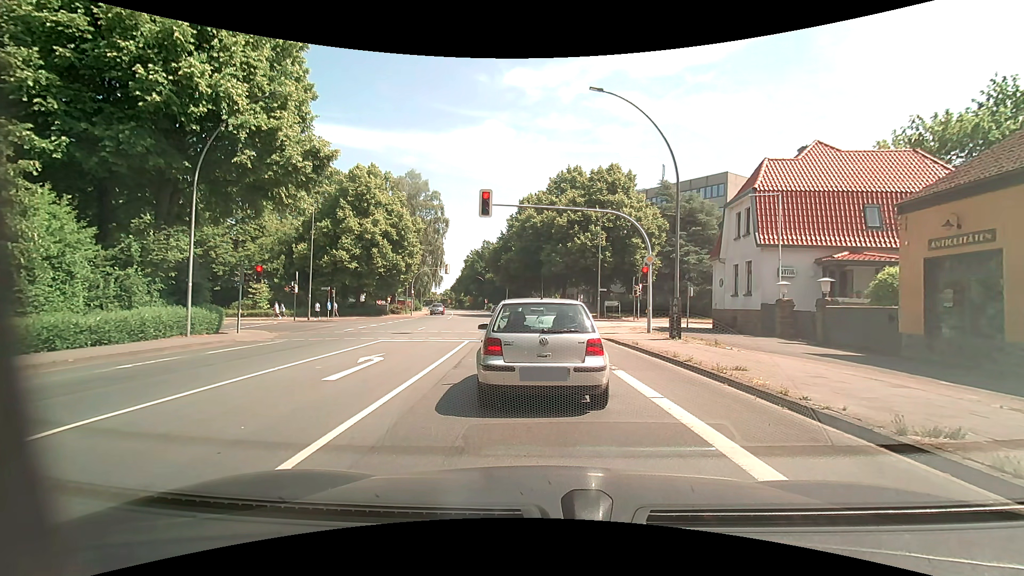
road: primary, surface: asphalt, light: Day
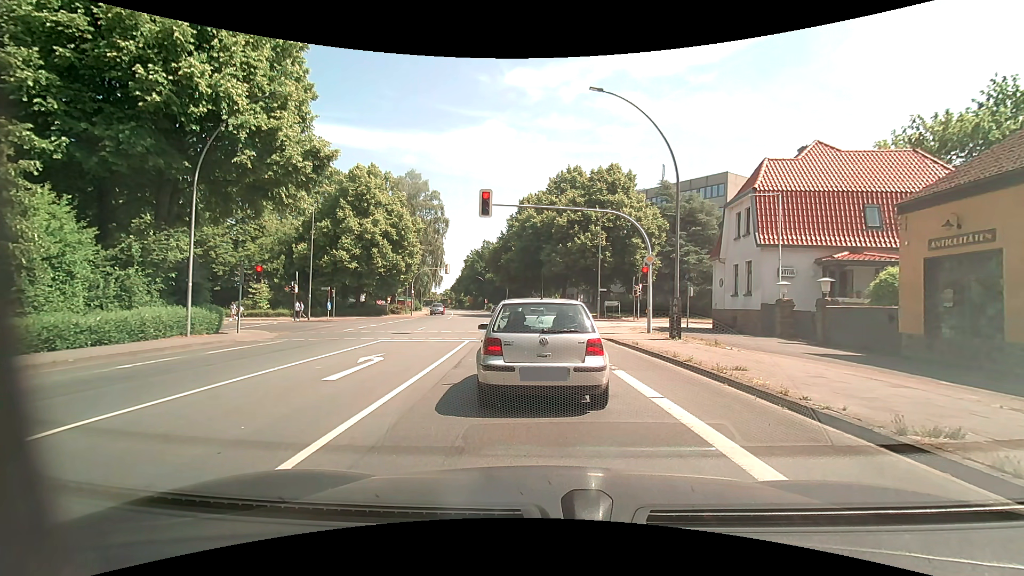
(0.0, 0.0) m; 0°
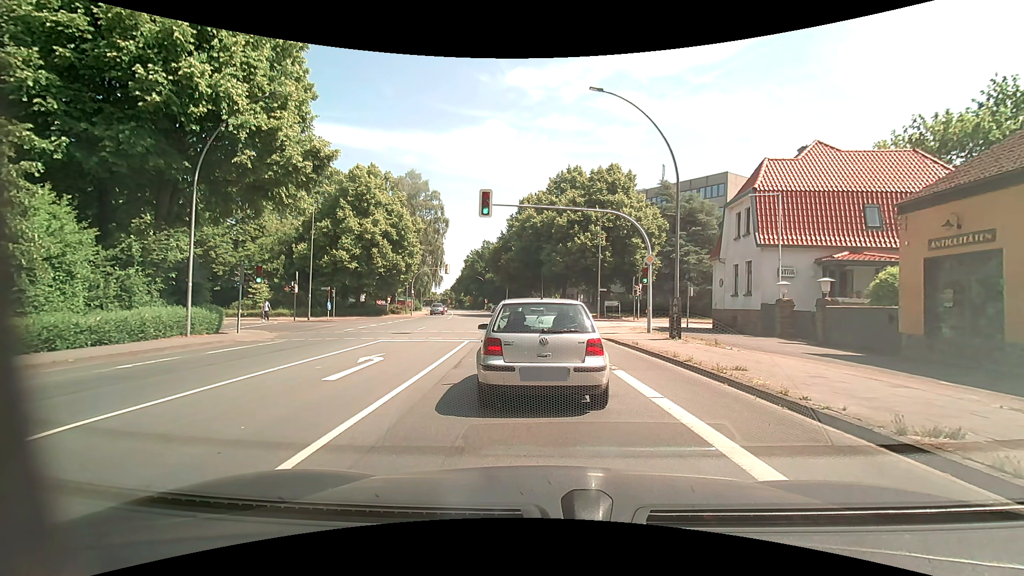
(0.0, 0.0) m; 0°
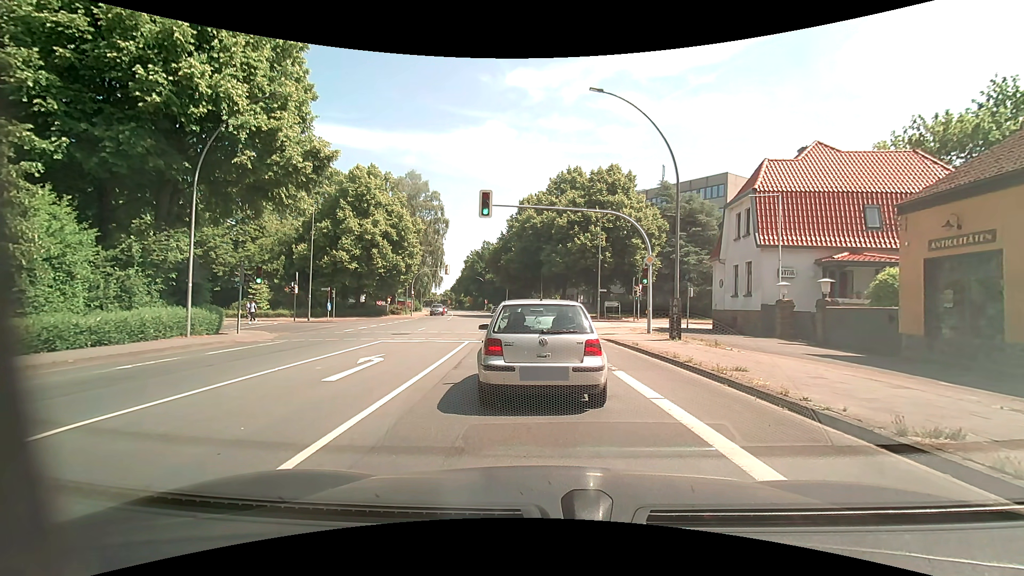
(0.0, 0.0) m; 0°
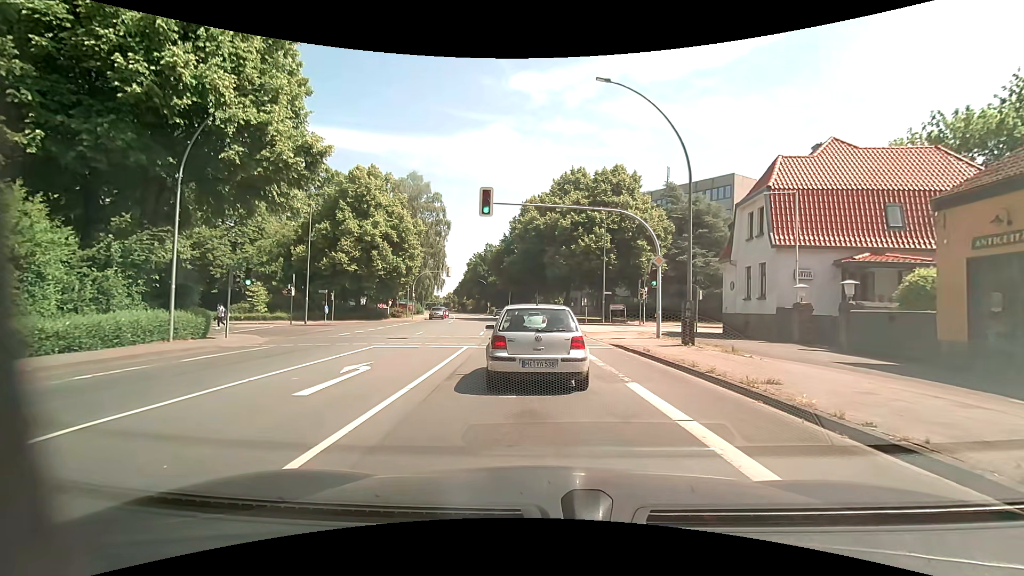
(0.0, +1.3) m; 0°
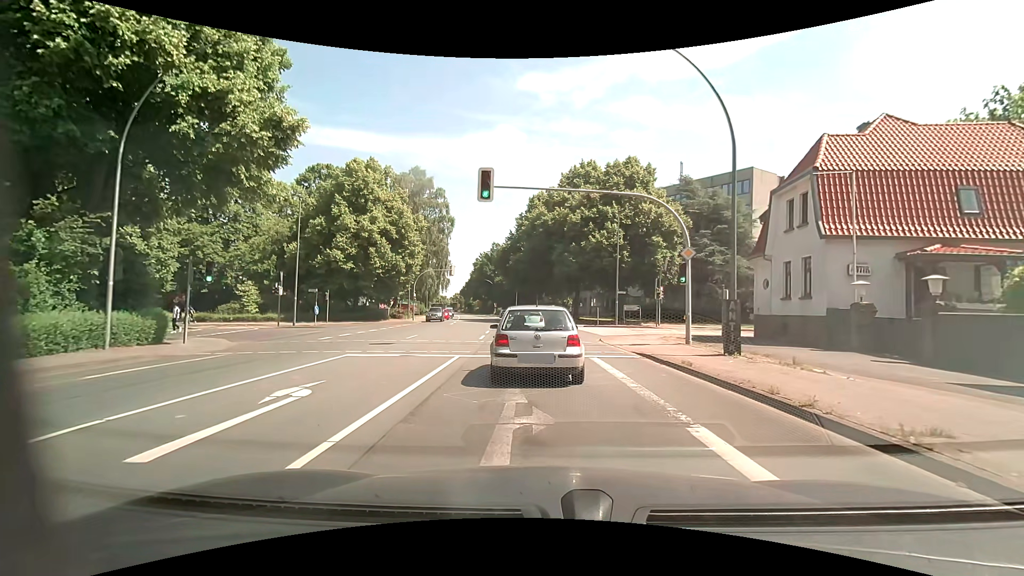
(-0.2, +3.6) m; -3°
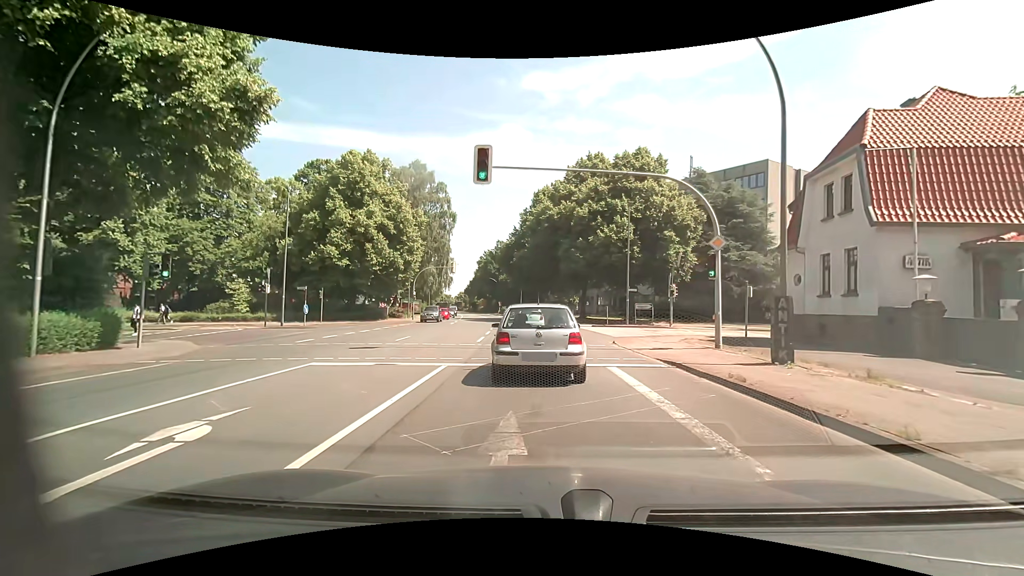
(0.0, +2.8) m; -1°
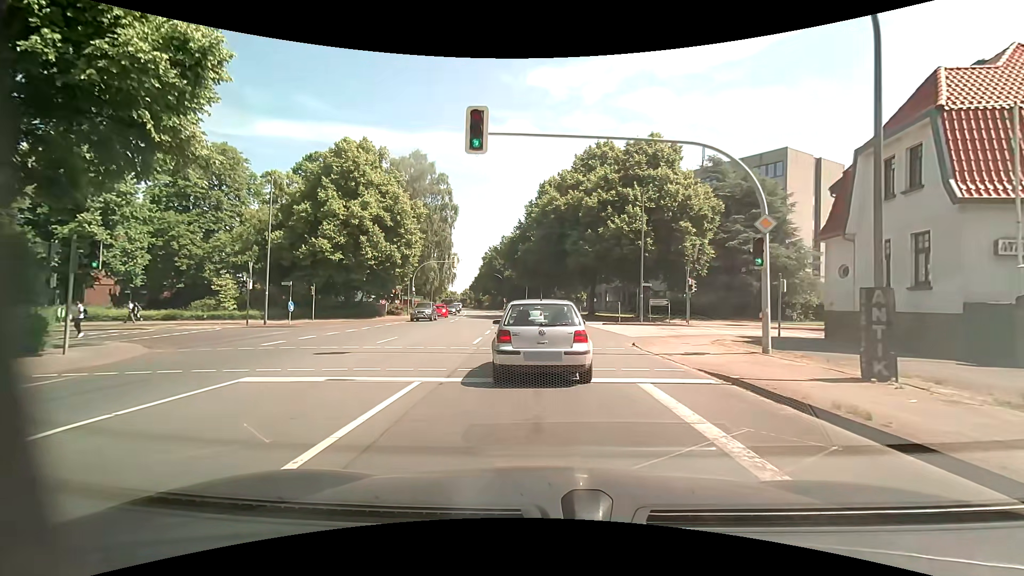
(0.0, +3.1) m; 0°
(0, +10) (-1, +20) (-1, +30) (-2, +40) (-4, +50) (-5, +60) (-6, +70) (-8, +80) (-9, +89) (-11, +99) m
